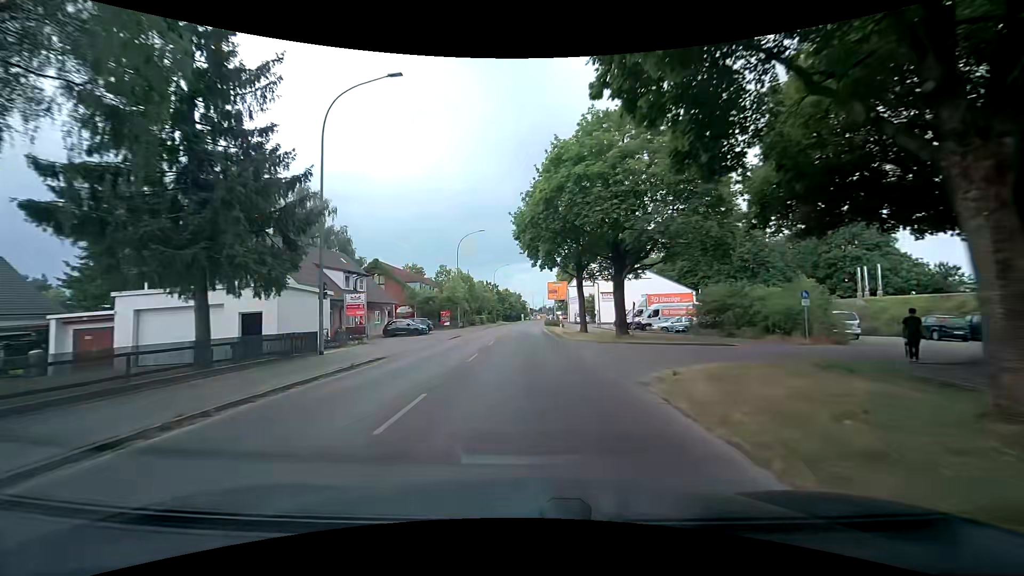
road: tertiary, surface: asphalt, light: Day
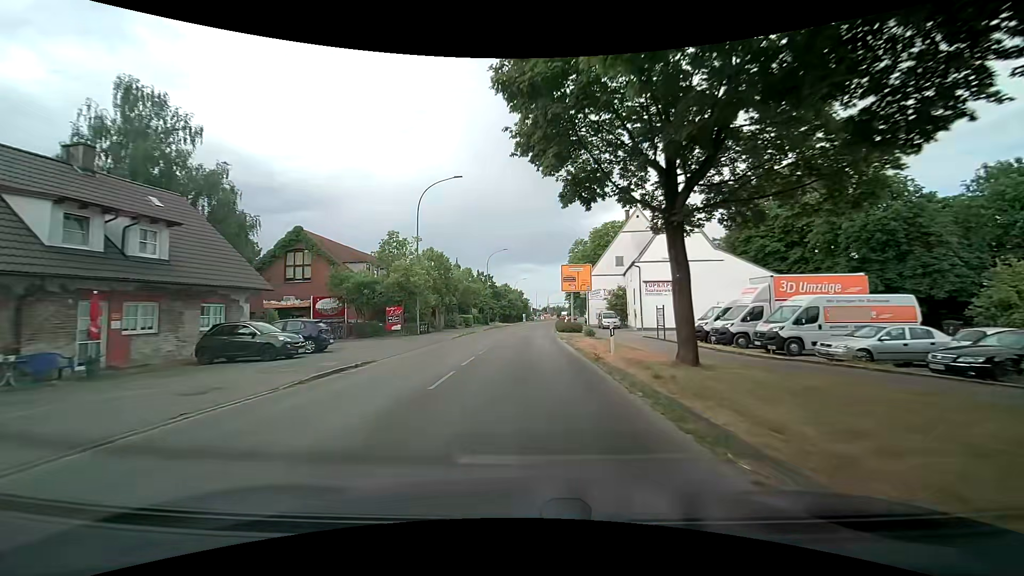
(-0.1, +23.6) m; -1°
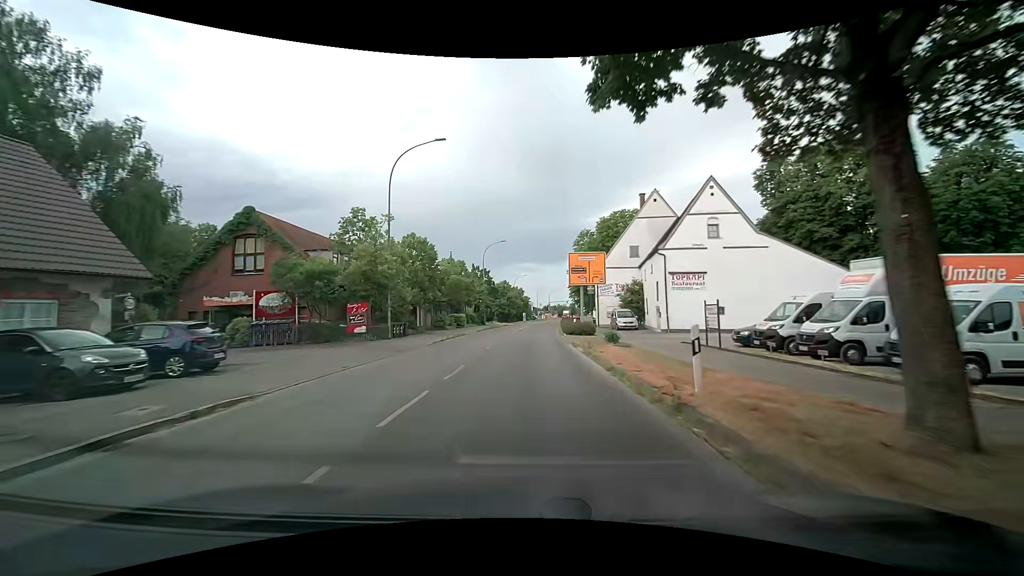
(0.0, +7.8) m; 0°
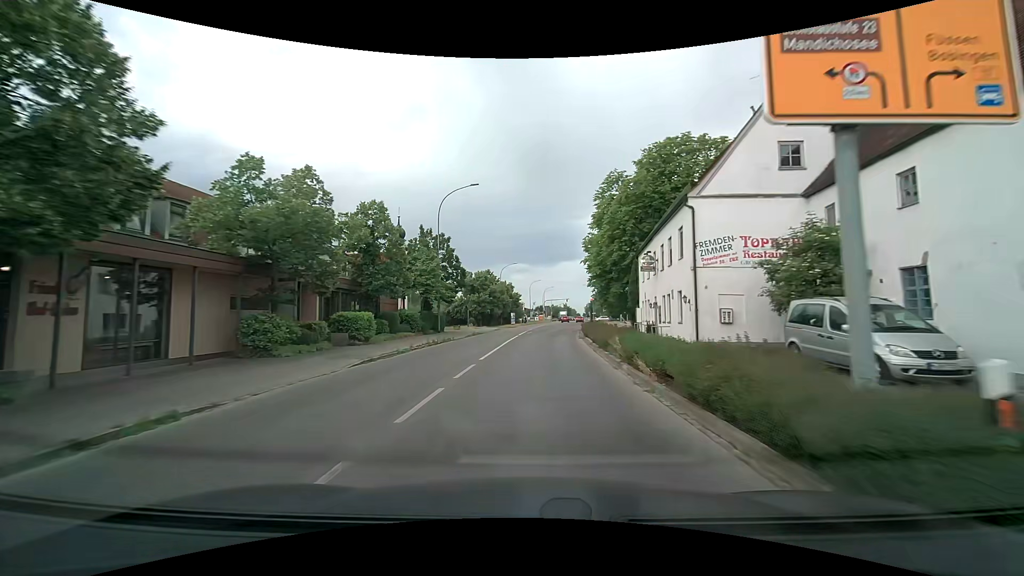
(-0.1, +31.5) m; 0°
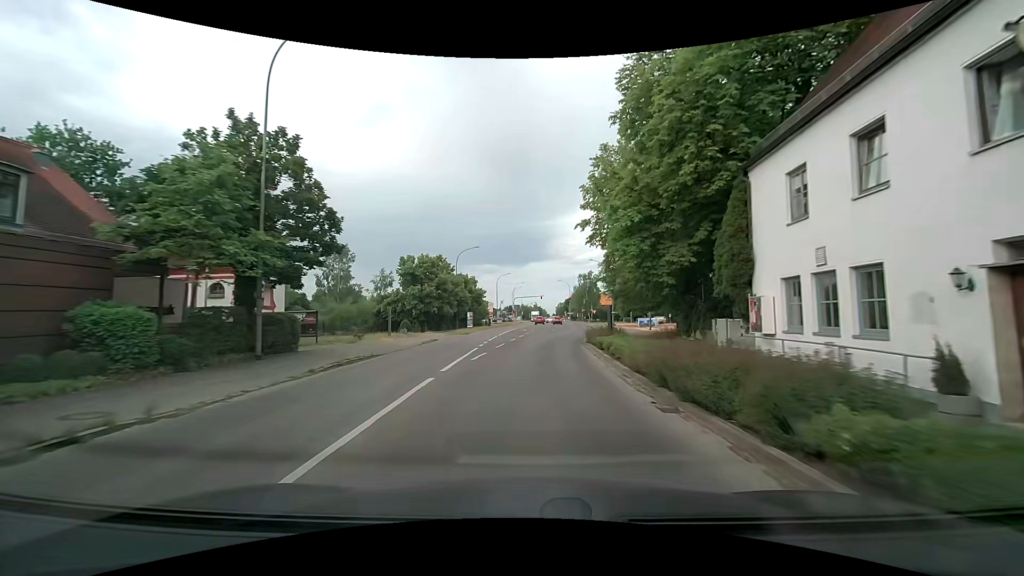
(+0.7, +23.3) m; +3°
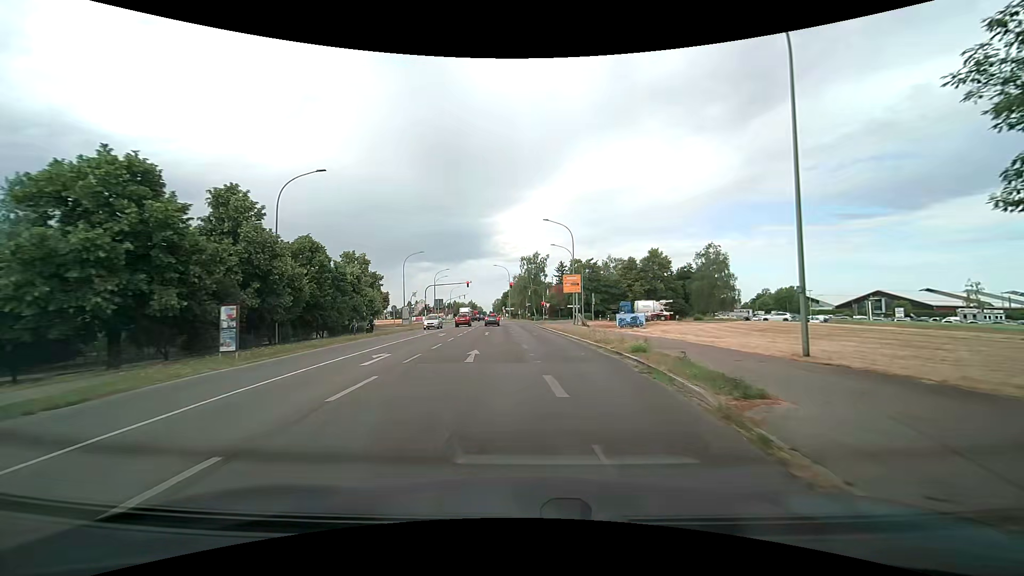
(+2.3, +37.1) m; +7°
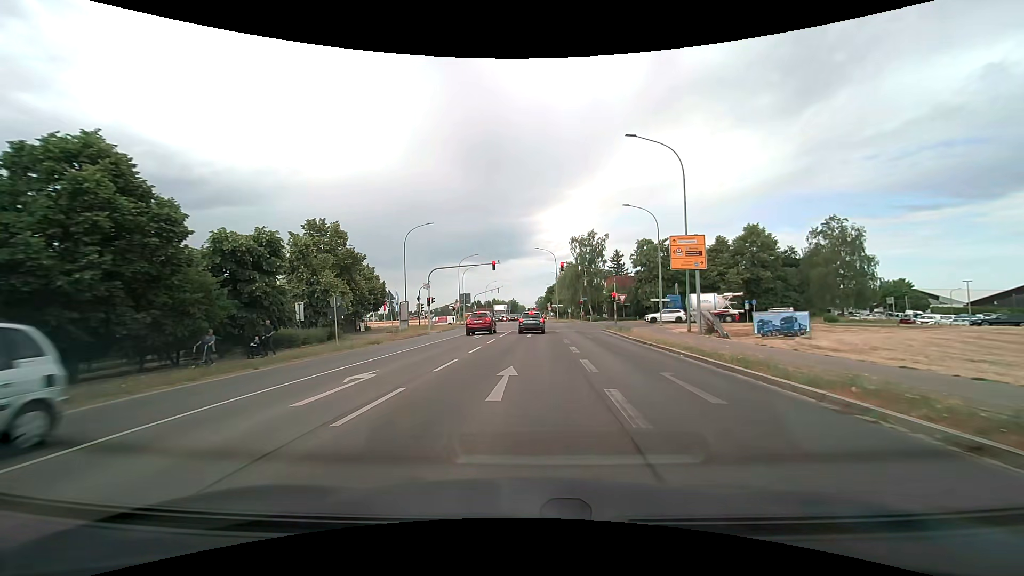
(-1.3, +25.9) m; -5°
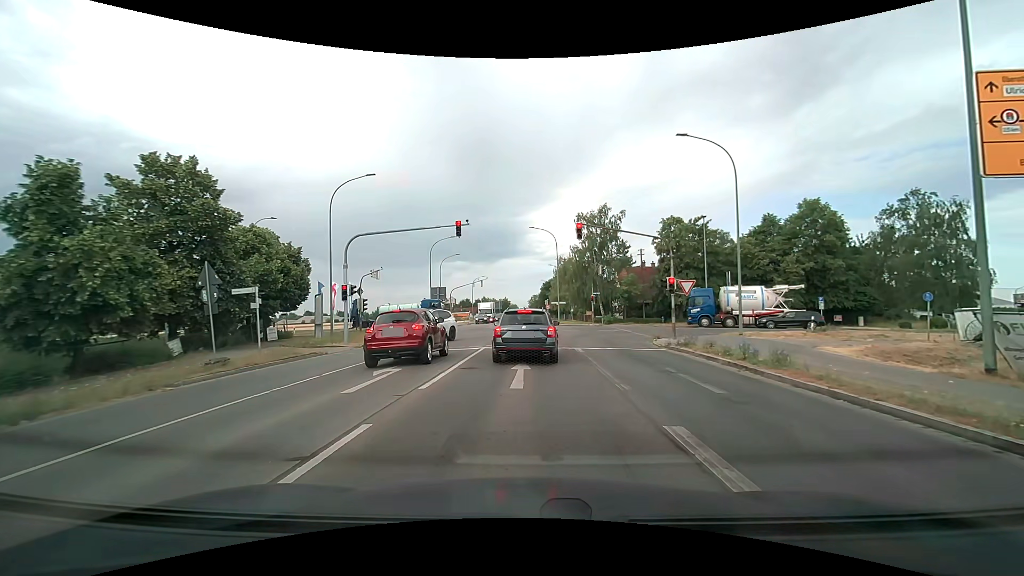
(0.0, +18.7) m; 0°
